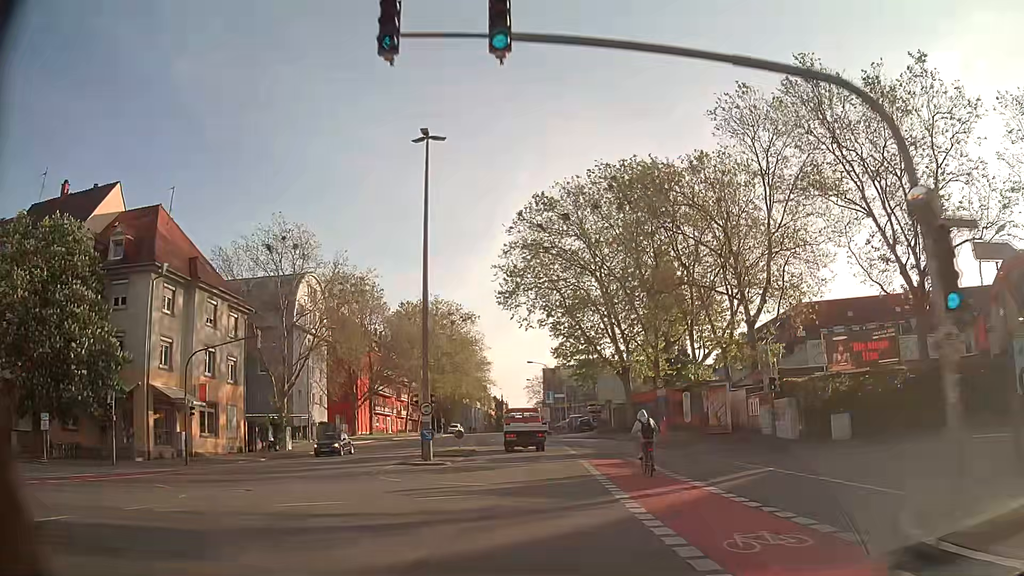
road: secondary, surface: asphalt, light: Day
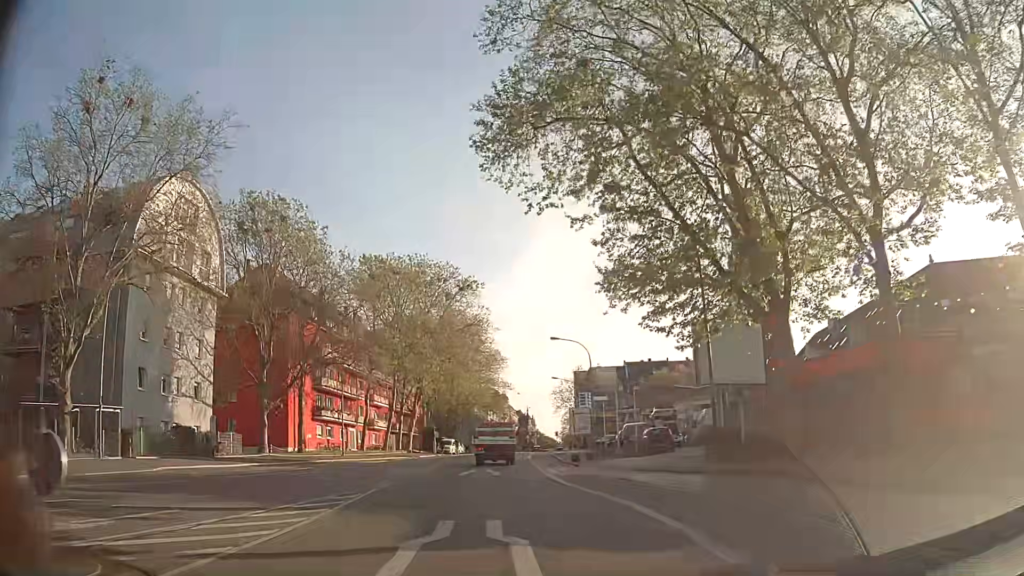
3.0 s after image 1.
(-0.8, +35.6) m; -3°
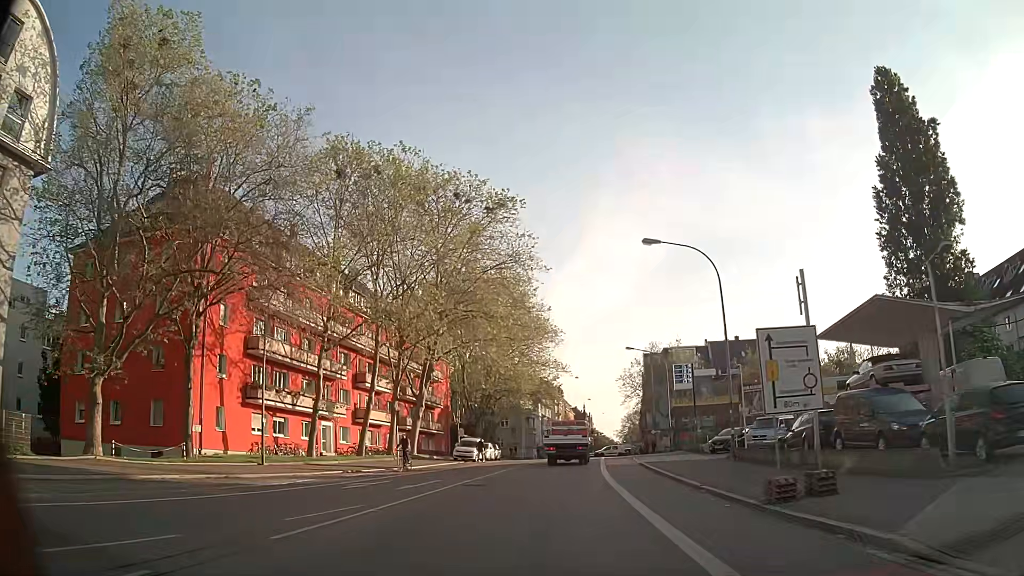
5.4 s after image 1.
(-1.6, +27.5) m; -5°
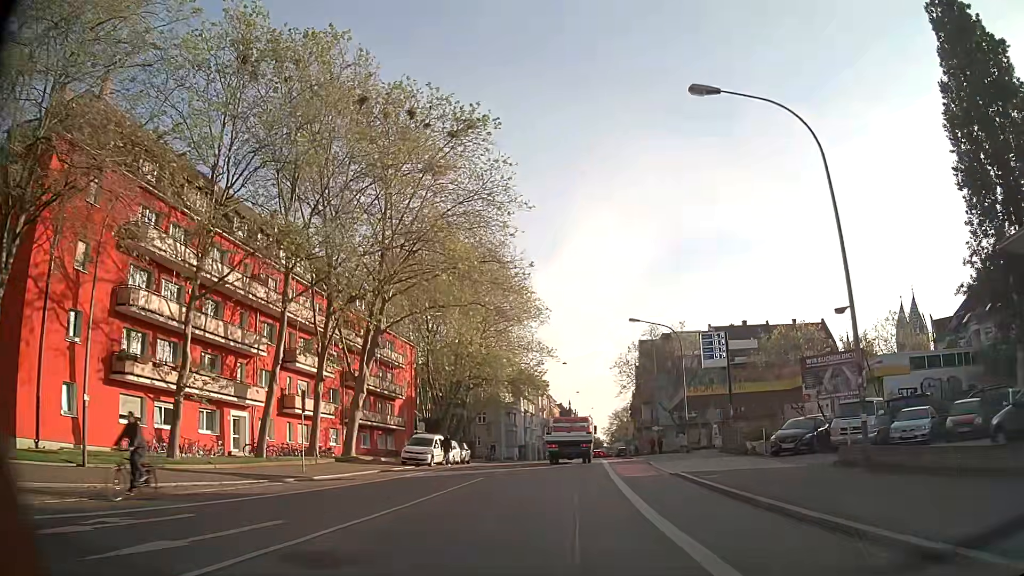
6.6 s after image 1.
(+0.2, +13.4) m; +1°
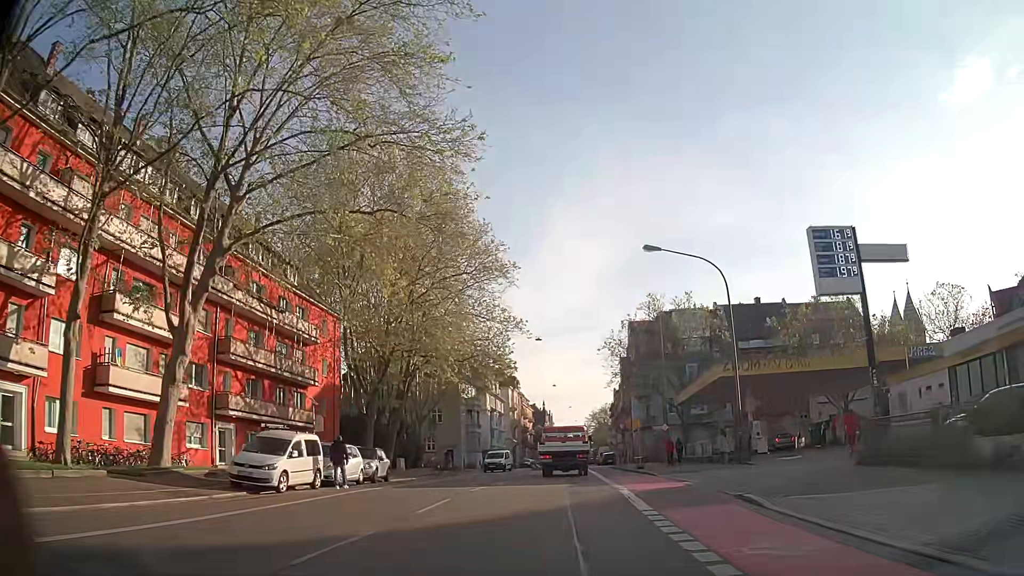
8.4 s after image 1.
(+0.4, +18.6) m; +2°
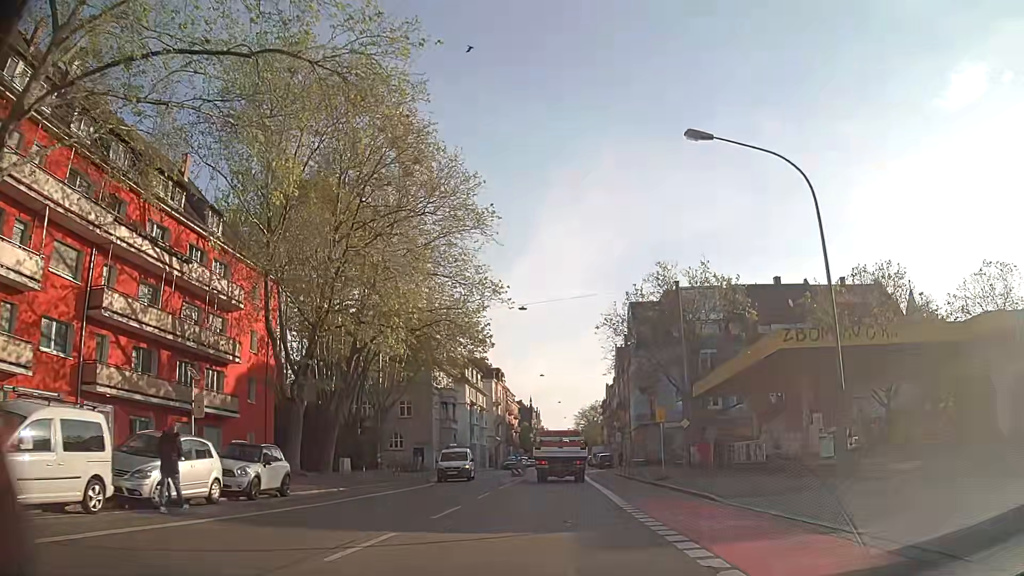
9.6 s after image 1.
(+0.1, +11.5) m; +1°
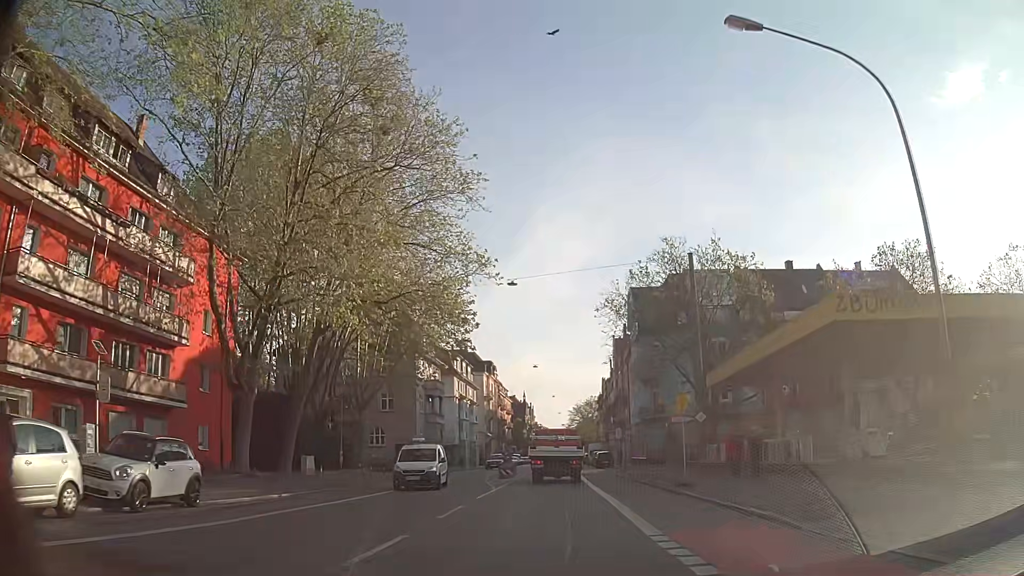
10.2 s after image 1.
(+0.1, +5.5) m; +1°
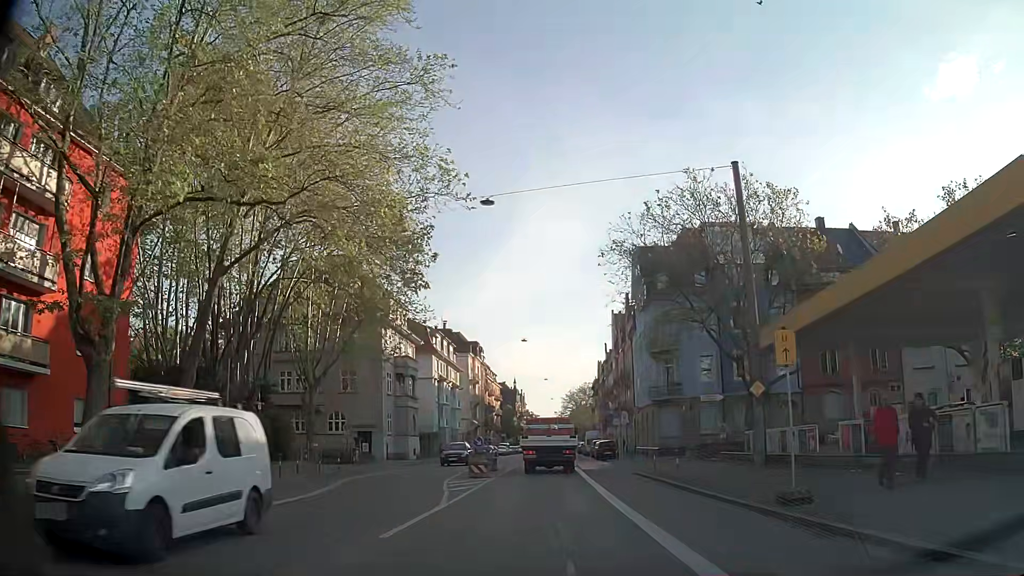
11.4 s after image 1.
(+0.1, +10.4) m; +1°
